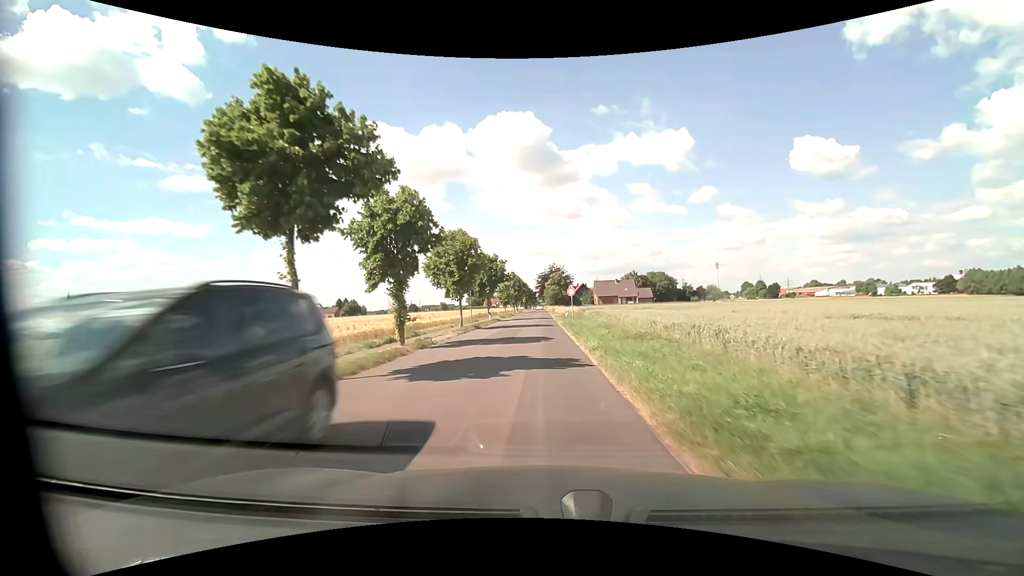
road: residential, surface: asphalt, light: Day
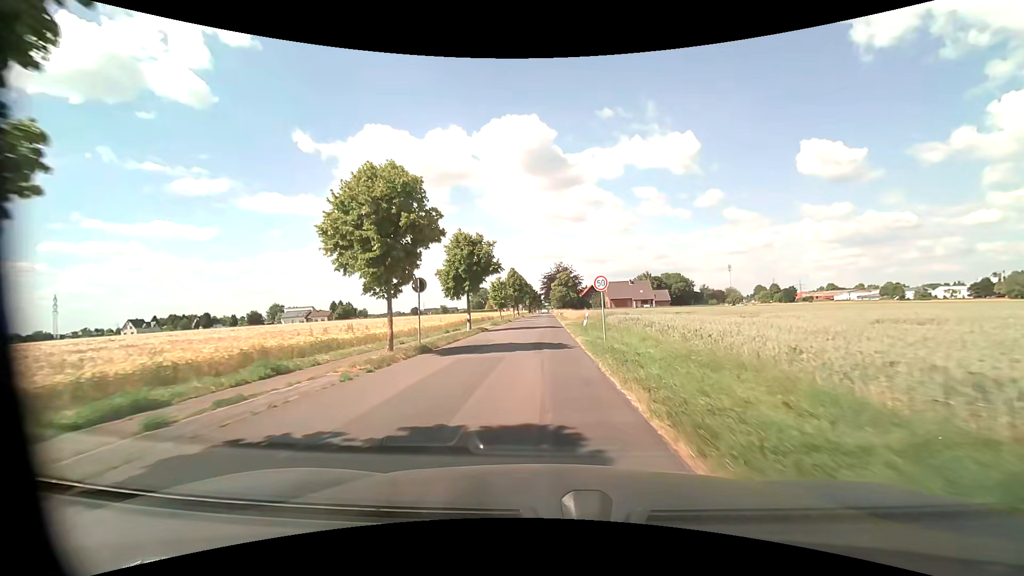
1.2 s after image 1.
(-0.2, +15.7) m; -1°
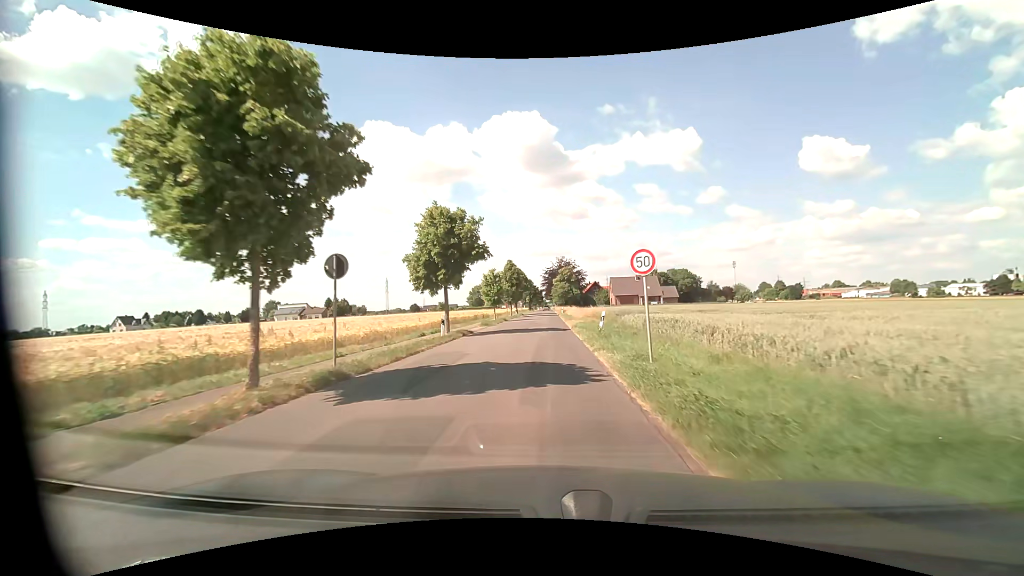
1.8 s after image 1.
(0.0, +7.9) m; 0°
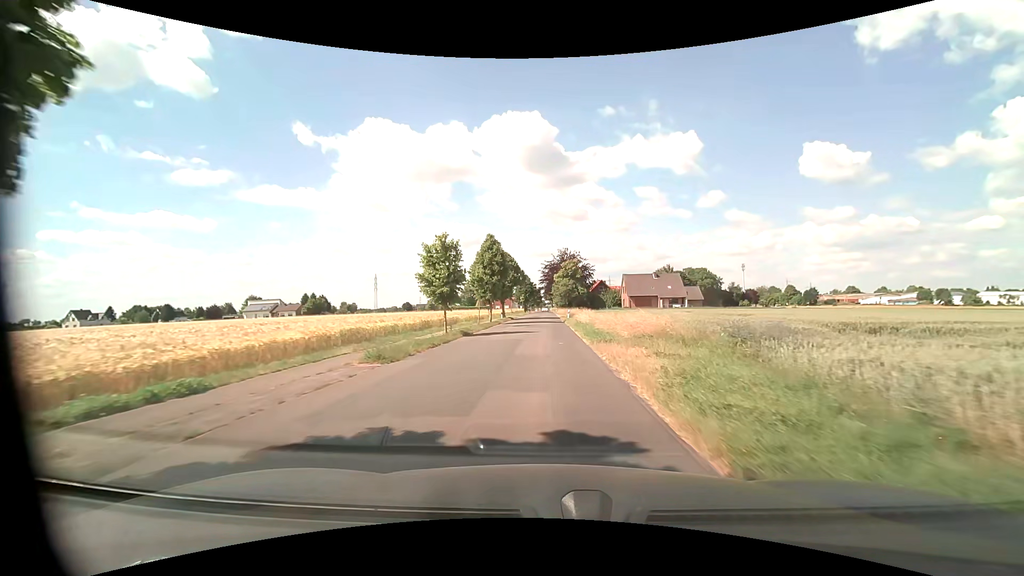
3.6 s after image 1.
(-0.1, +23.8) m; 0°
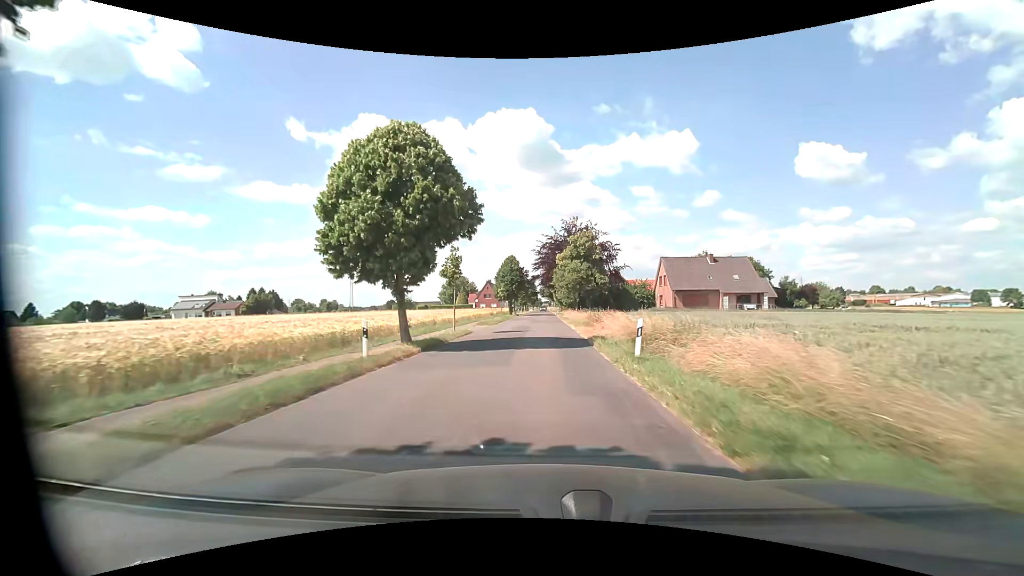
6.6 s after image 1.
(-0.1, +40.1) m; +1°
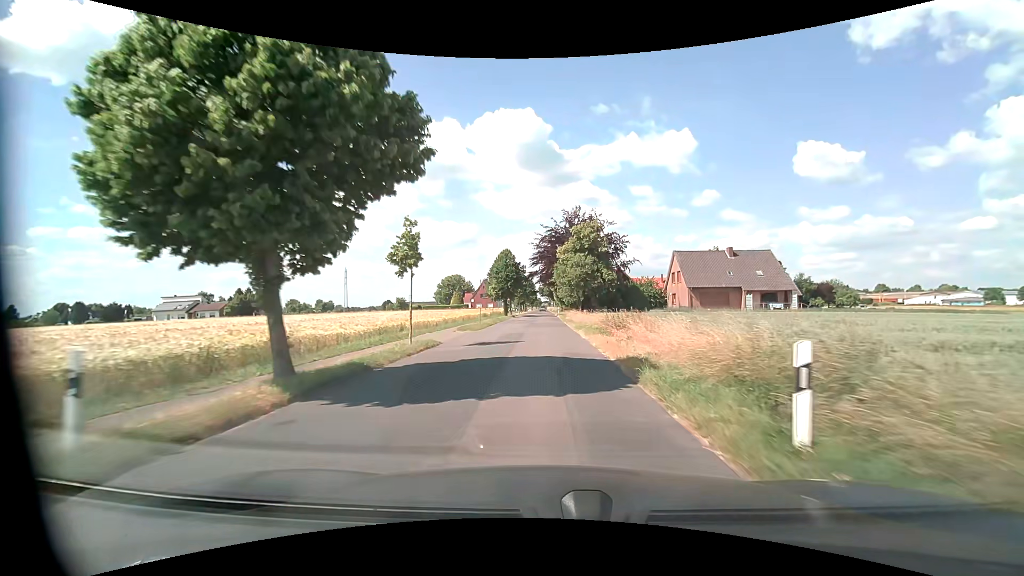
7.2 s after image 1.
(0.0, +8.1) m; 0°
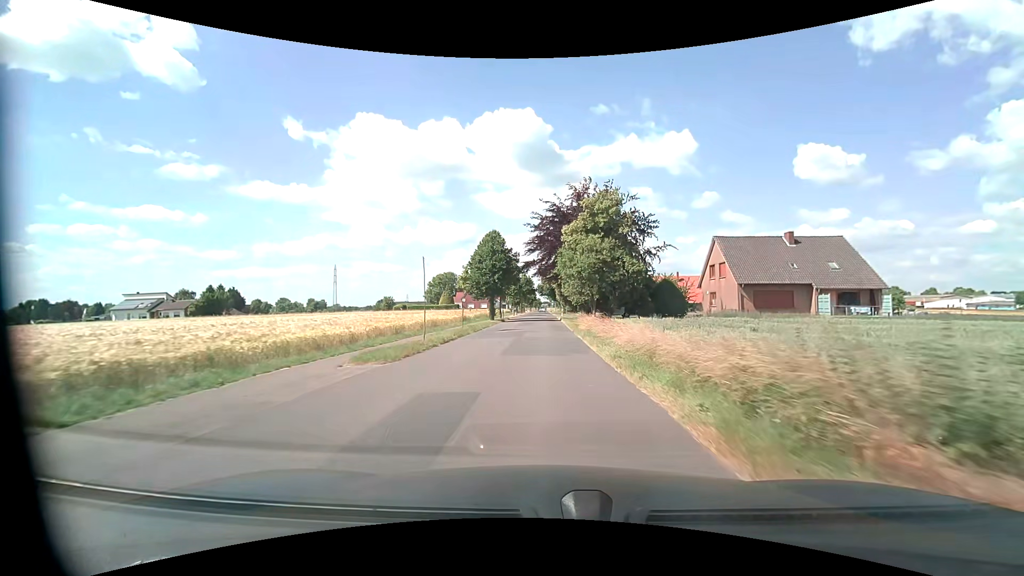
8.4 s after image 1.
(+0.1, +16.2) m; 0°
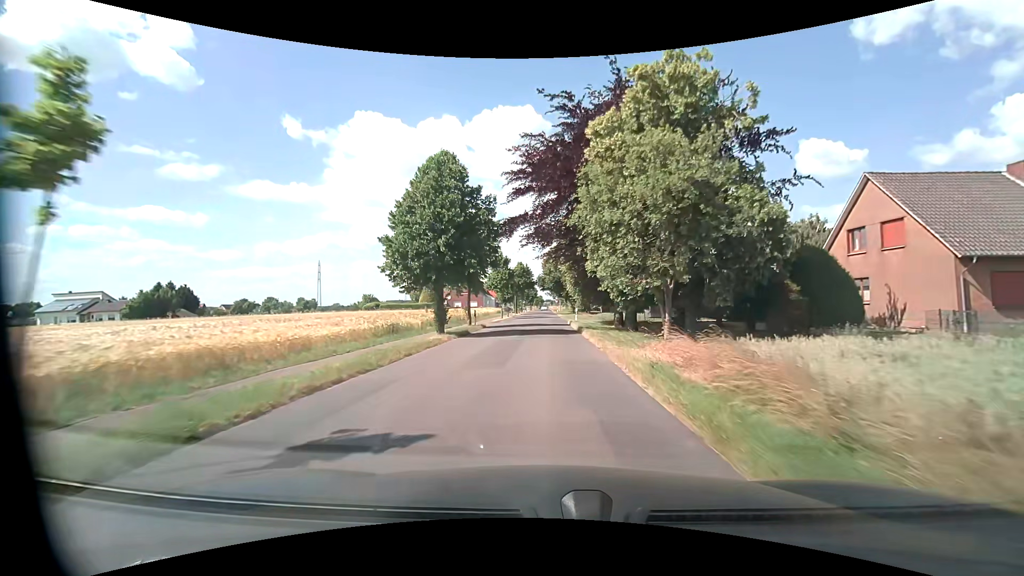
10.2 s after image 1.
(-0.1, +24.3) m; 0°
(0, +10) (0, +20) (0, +30) (0, +40) (0, +50) (0, +60) (0, +70) (0, +80) (0, +90) (0, +100) m
